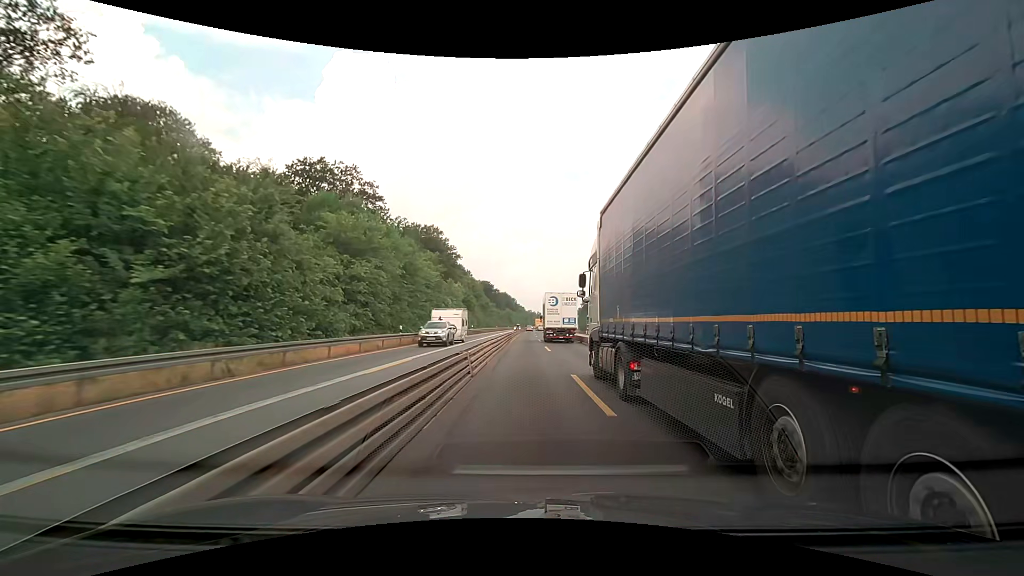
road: motorway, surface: concrete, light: Day
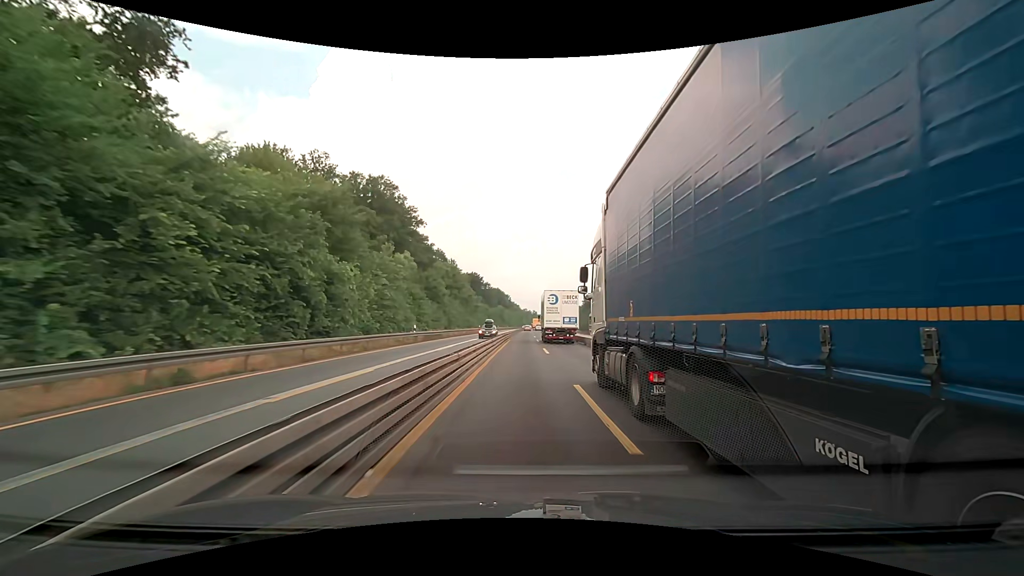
(+0.2, +38.3) m; +1°
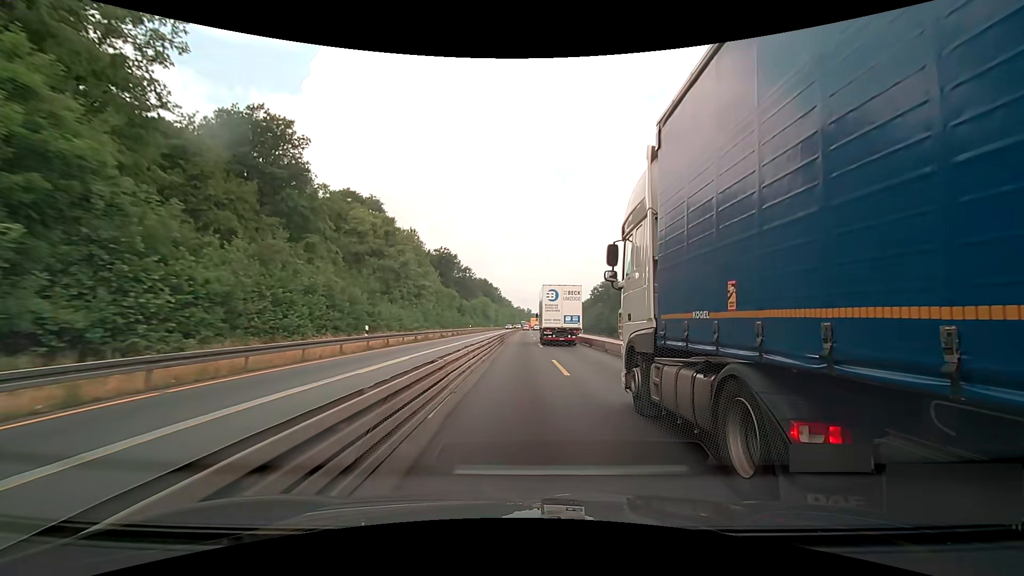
(0.0, +64.2) m; +1°
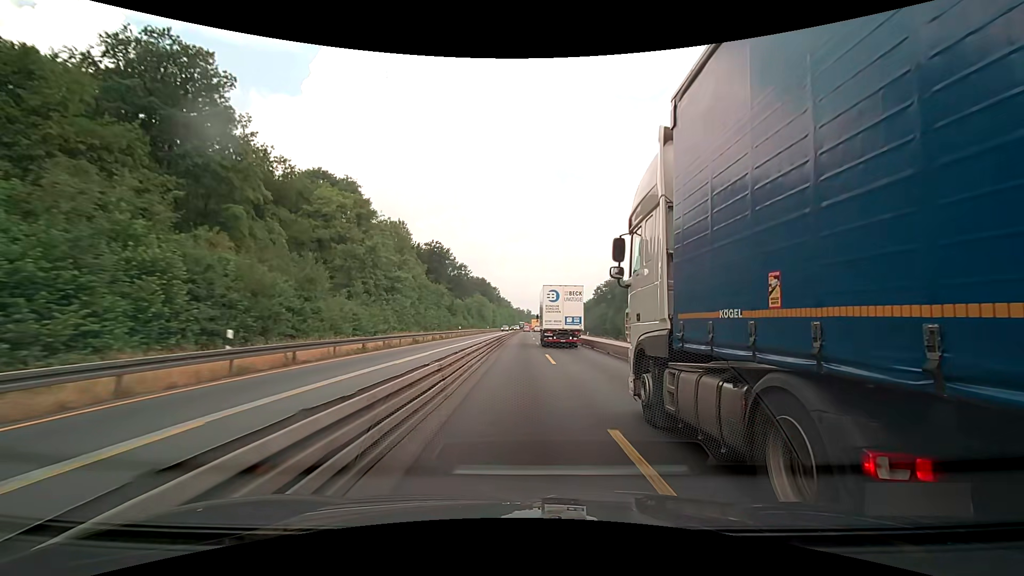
(0.0, +12.8) m; 0°
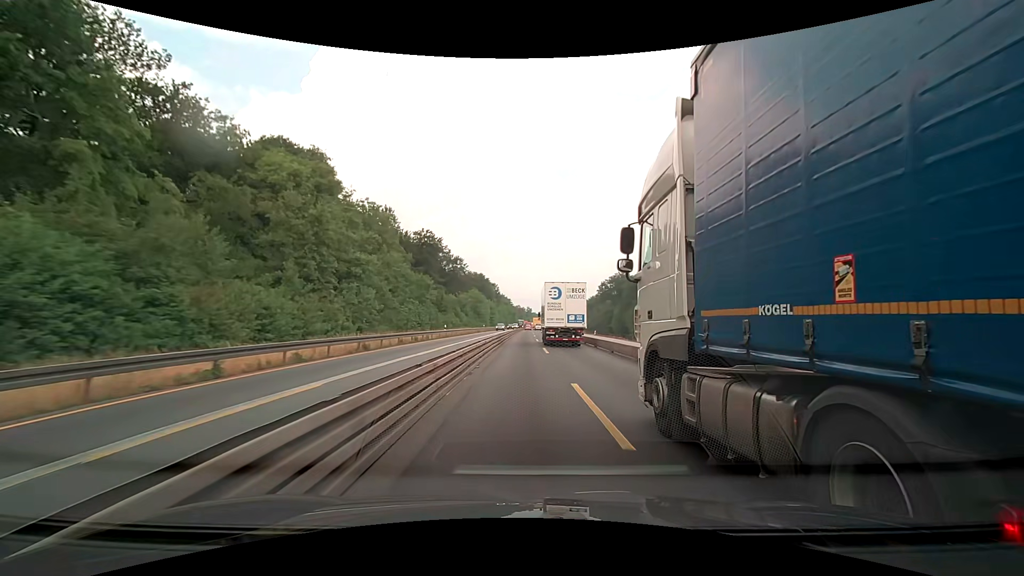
(0.0, +12.8) m; 0°
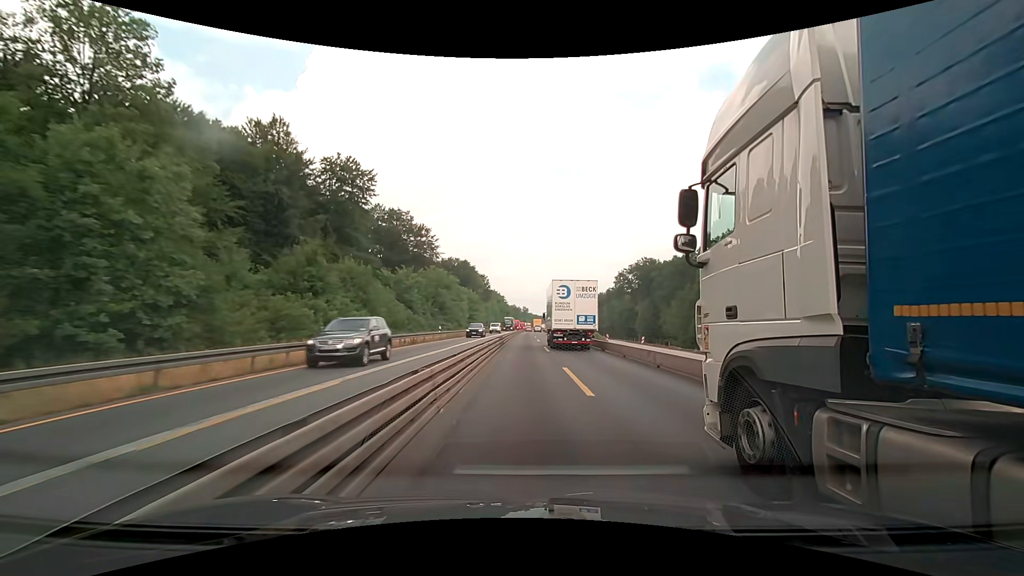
(0.0, +50.5) m; 0°
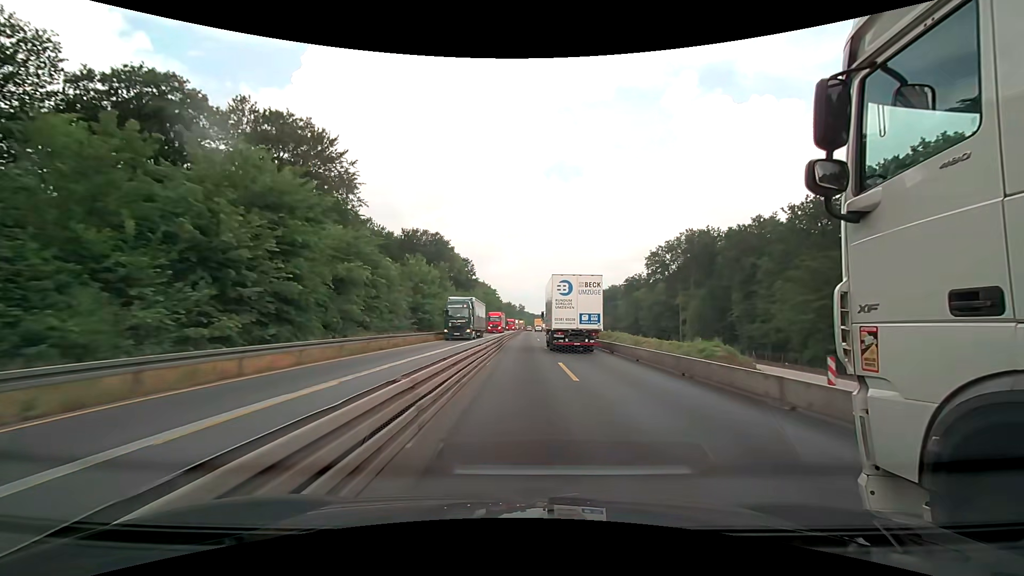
(+0.4, +51.0) m; +1°
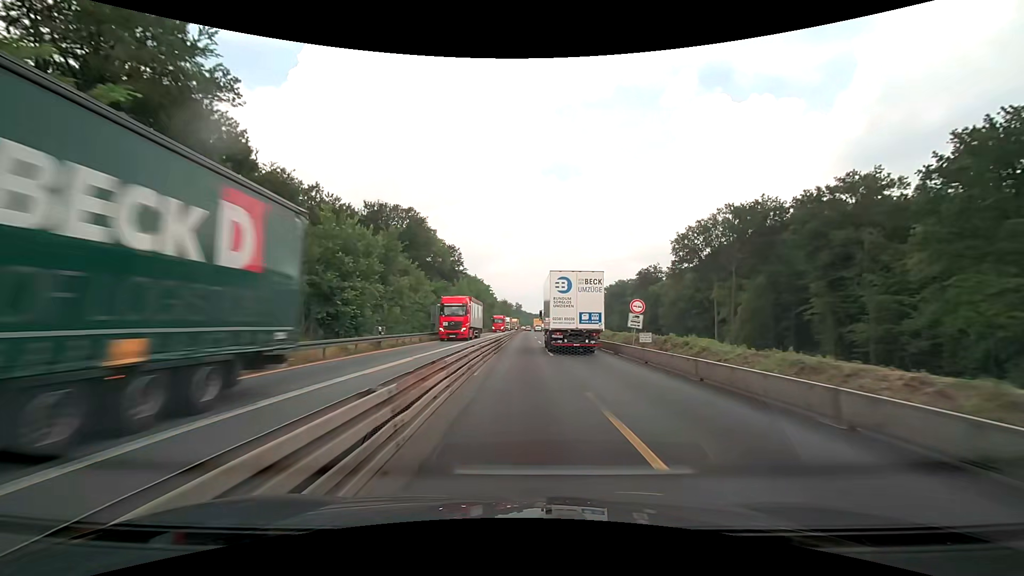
(0.0, +25.8) m; 0°
(0, +10) (0, +20) (0, +30) (0, +40) (0, +50) (0, +60) (0, +70) (+1, +80) (+1, +90) (+1, +100) m
